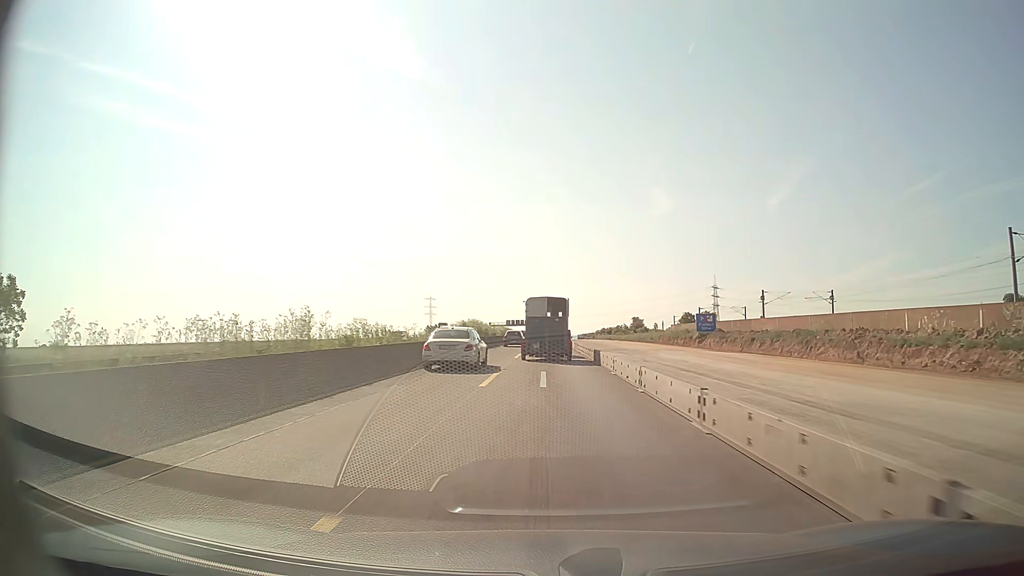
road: motorway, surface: asphalt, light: Day
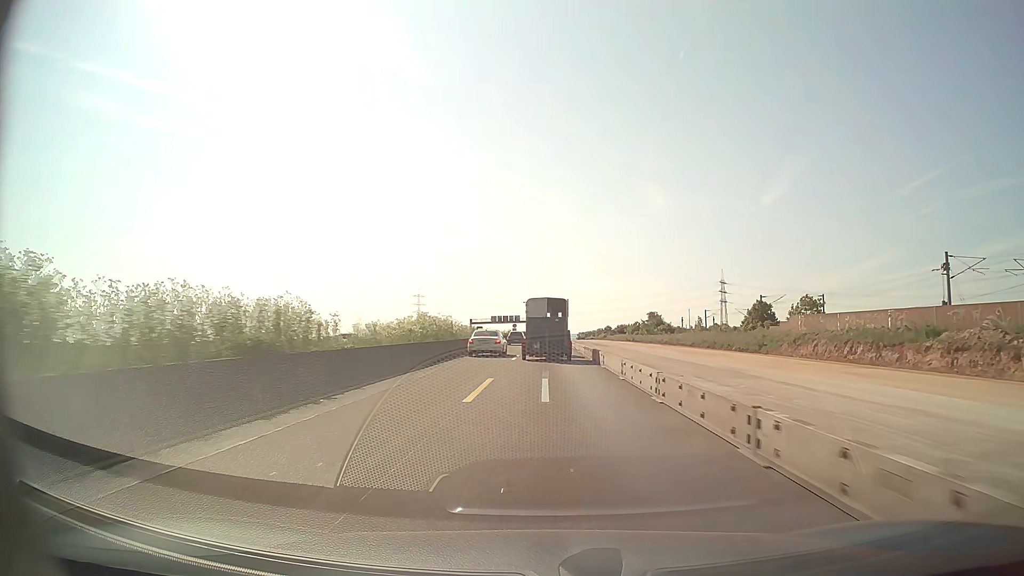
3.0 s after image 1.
(+0.2, +56.2) m; 0°
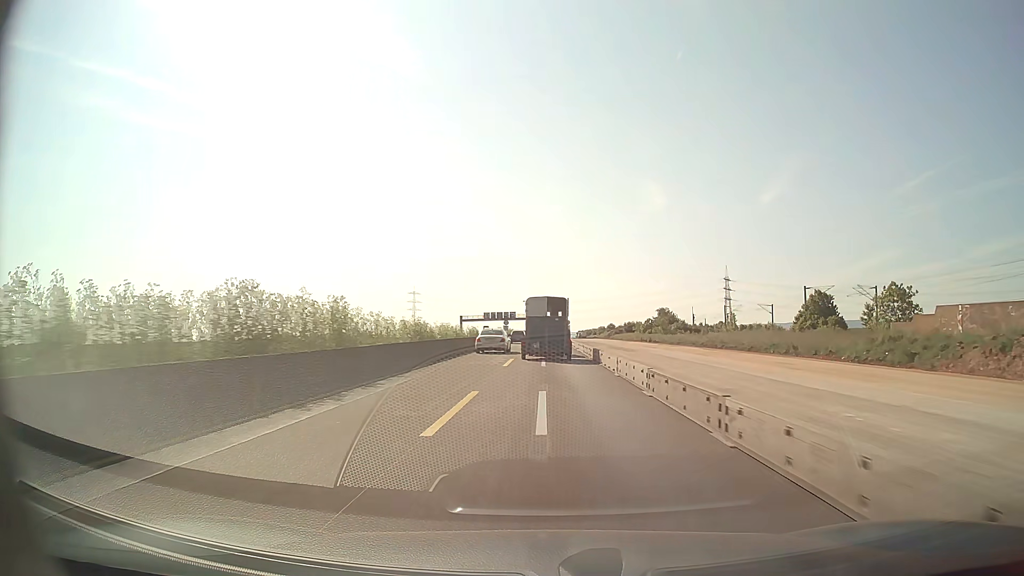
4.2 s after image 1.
(0.0, +22.9) m; 0°
(0, +10) (0, +20) (0, +30) (0, +40) (0, +50) (0, +60) (0, +70) (0, +80) (0, +90) (0, +100) m
